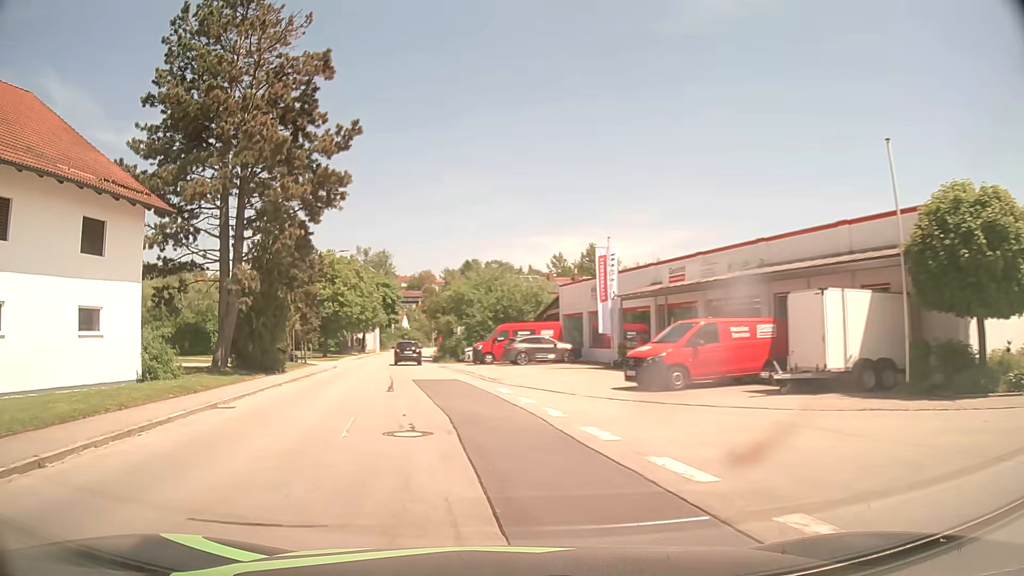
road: tertiary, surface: asphalt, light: Day
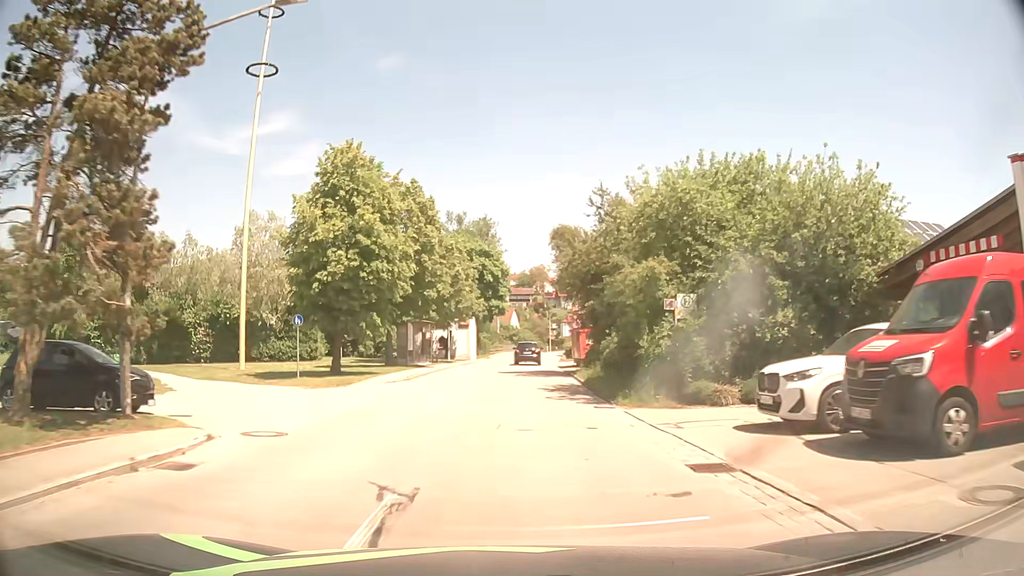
(-5.1, +33.9) m; -10°
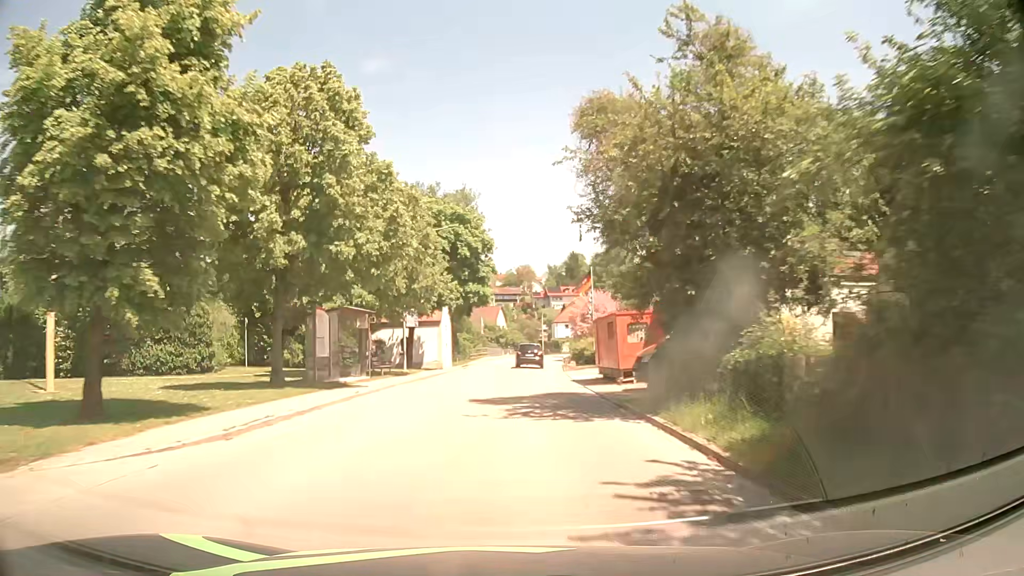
(+0.1, +16.9) m; +1°
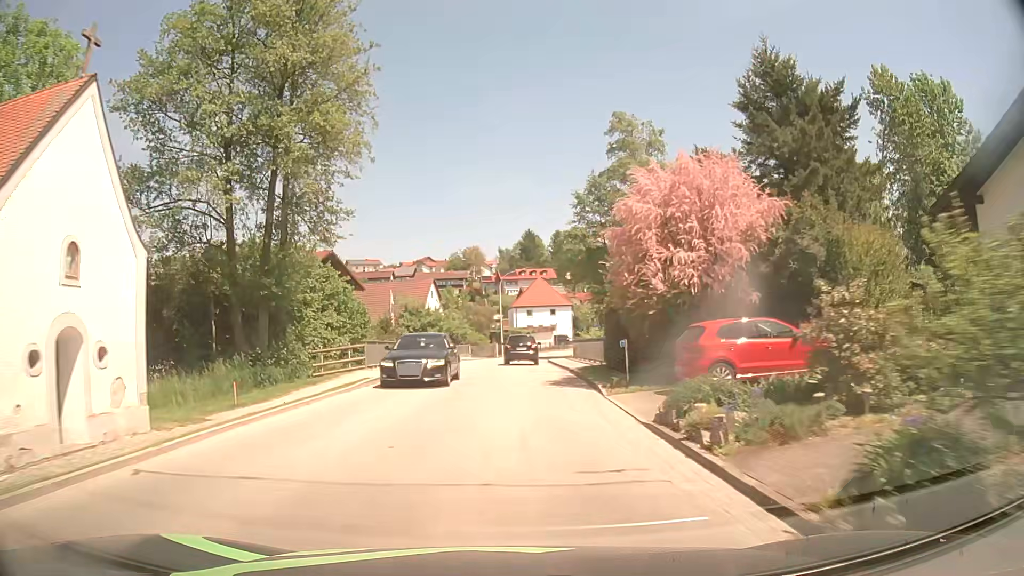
(+1.6, +42.7) m; +5°
(0, +10) (0, +20) (0, +30) (0, +40) (+2, +50) (+5, +59) (+8, +69) (+13, +78) (+17, +87) (+22, +96) m
